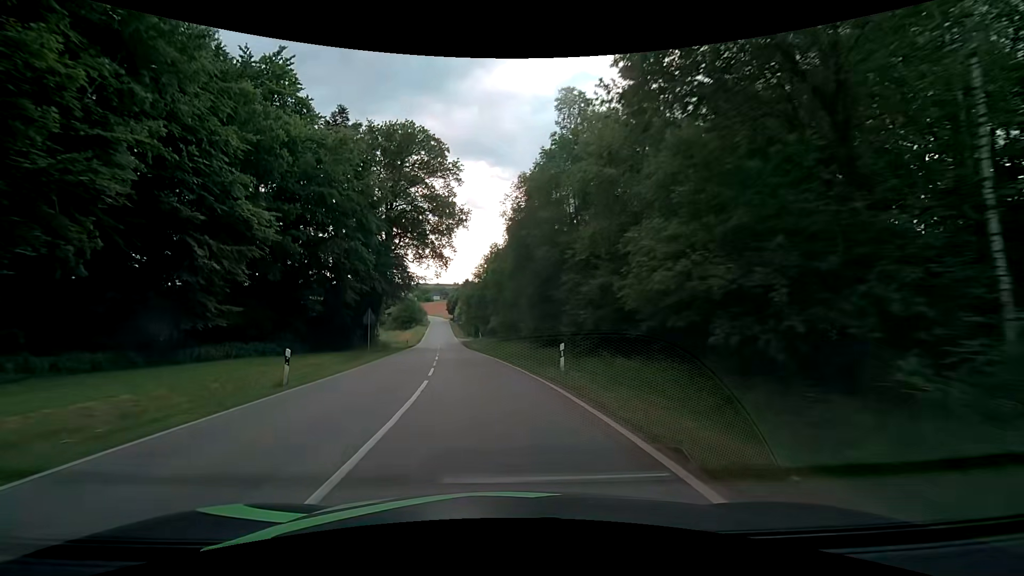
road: tertiary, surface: asphalt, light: Day
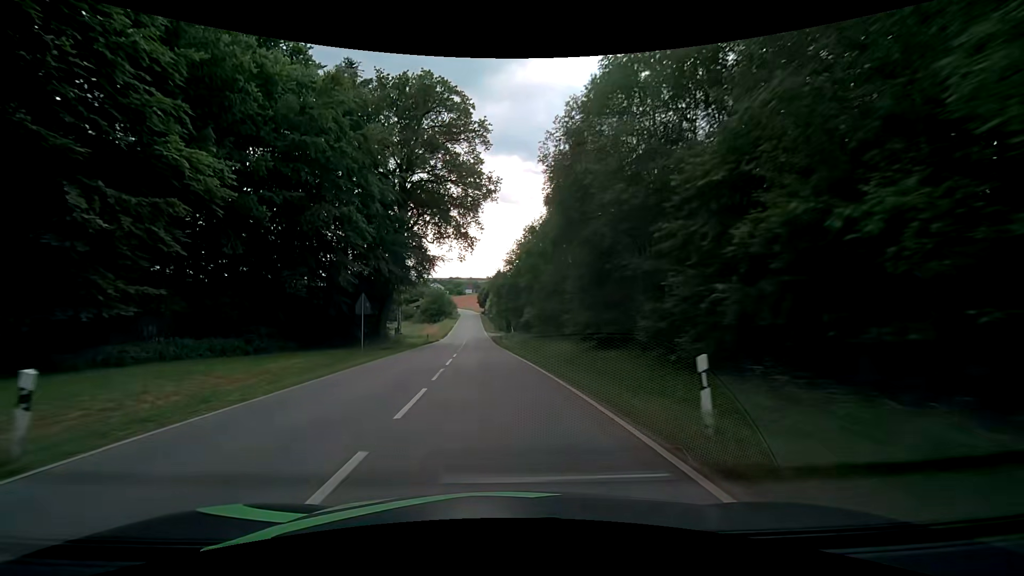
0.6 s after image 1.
(-0.3, +9.4) m; -3°
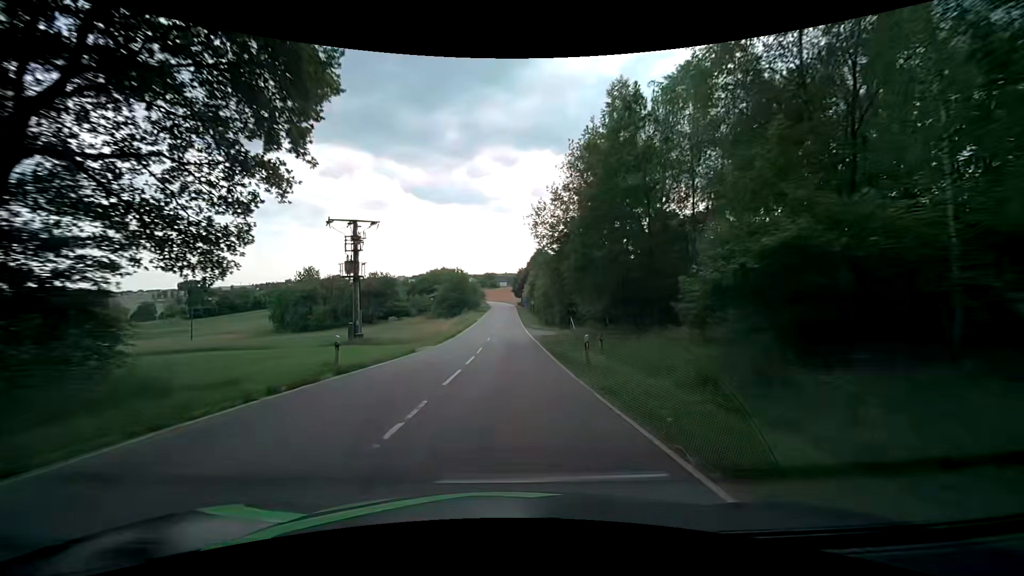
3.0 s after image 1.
(-2.3, +38.6) m; -4°
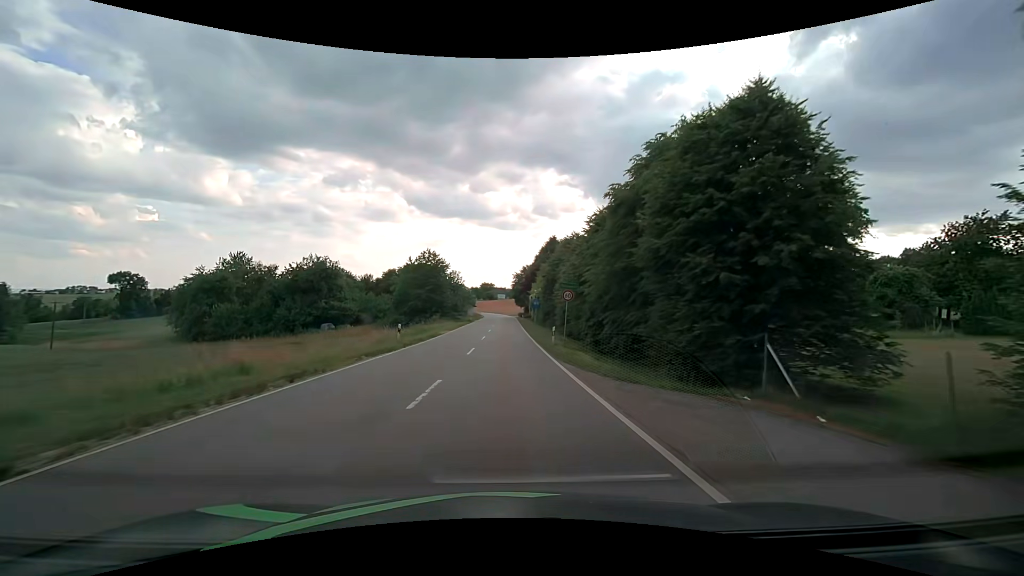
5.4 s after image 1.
(-0.7, +39.6) m; 0°
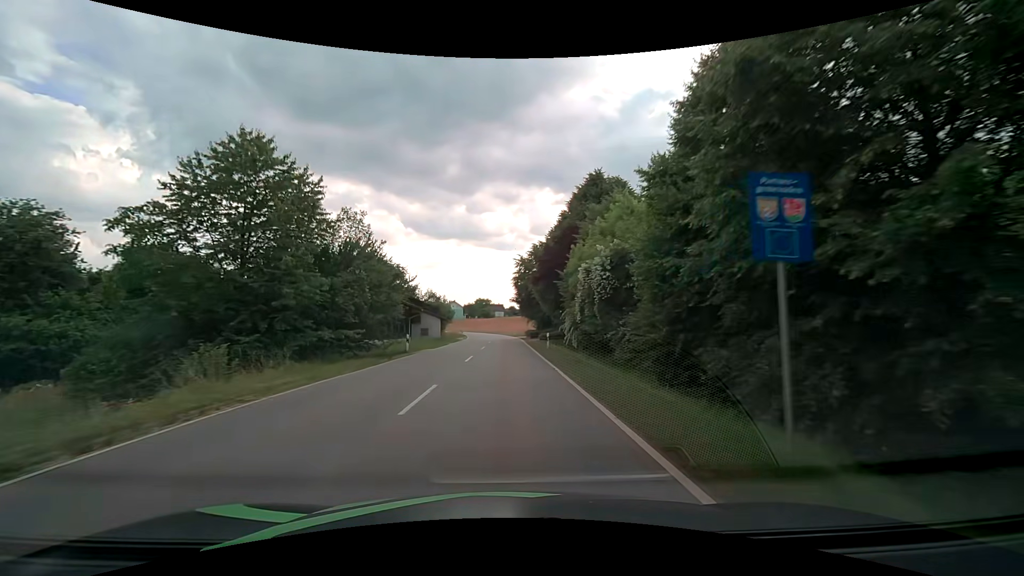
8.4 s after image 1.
(-0.3, +48.1) m; -1°
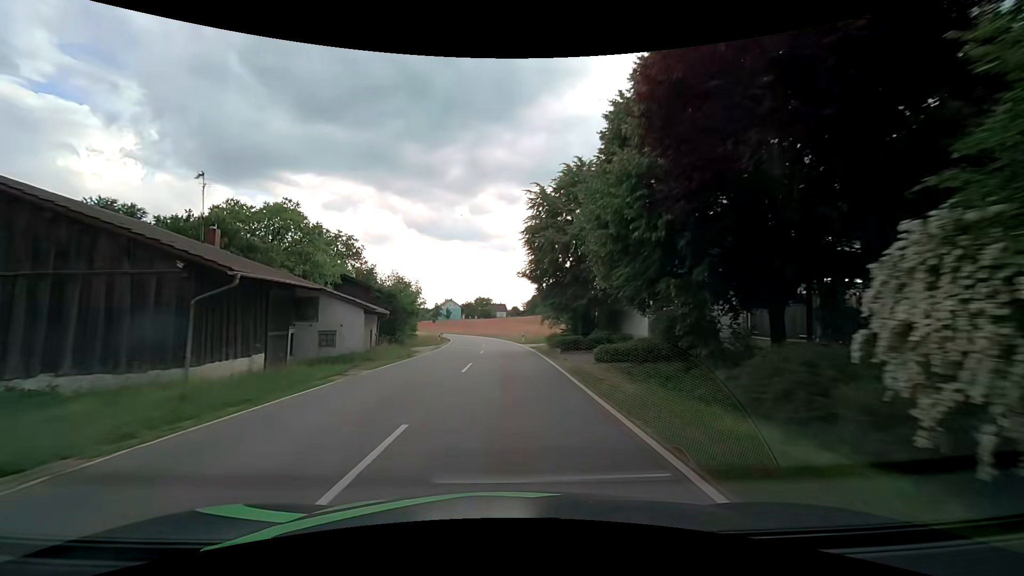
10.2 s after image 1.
(0.0, +28.5) m; -1°
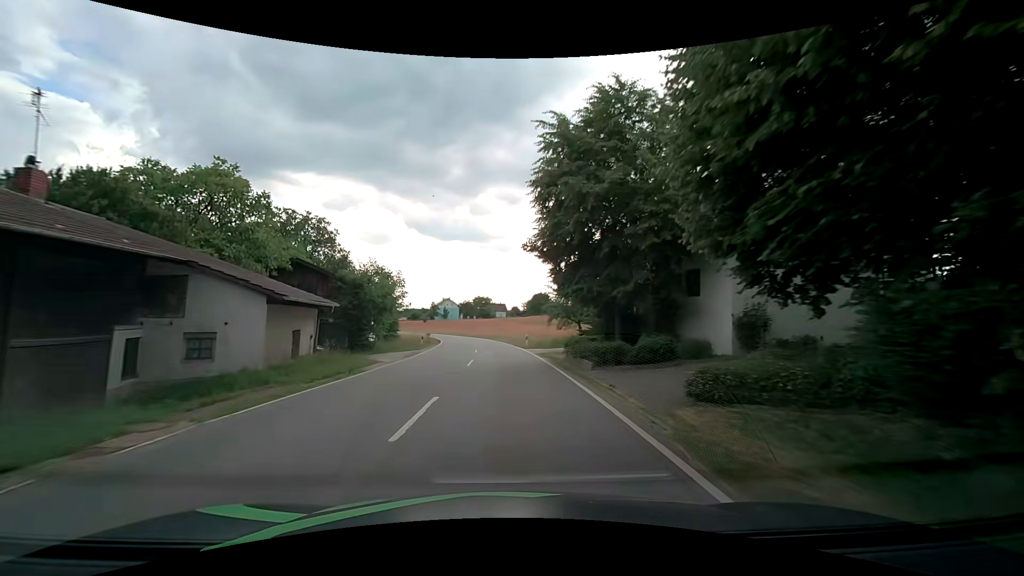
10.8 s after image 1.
(+0.1, +9.5) m; +1°
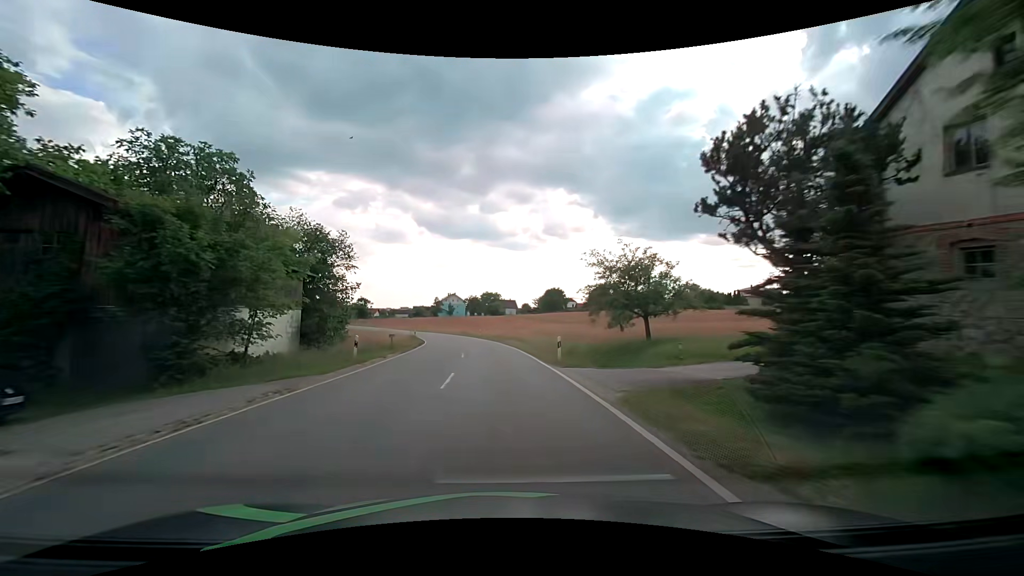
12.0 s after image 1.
(-0.5, +18.9) m; -2°
(0, +10) (0, +20) (-1, +30) (-2, +40) (-3, +50) (-5, +60) (-7, +69) (-10, +79) (-14, +88) (-18, +97) m
